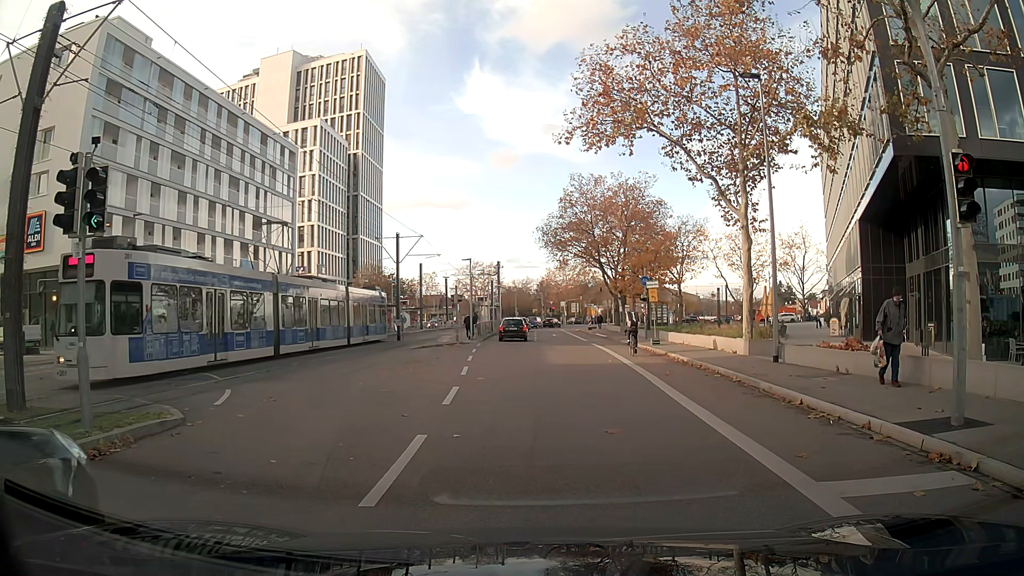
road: secondary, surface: asphalt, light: Day
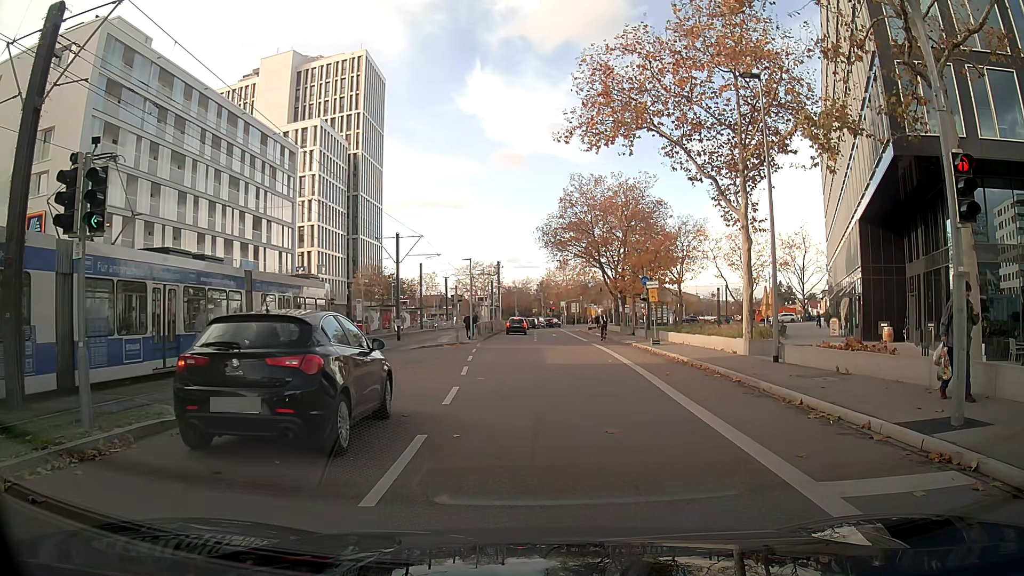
(0.0, 0.0) m; 0°
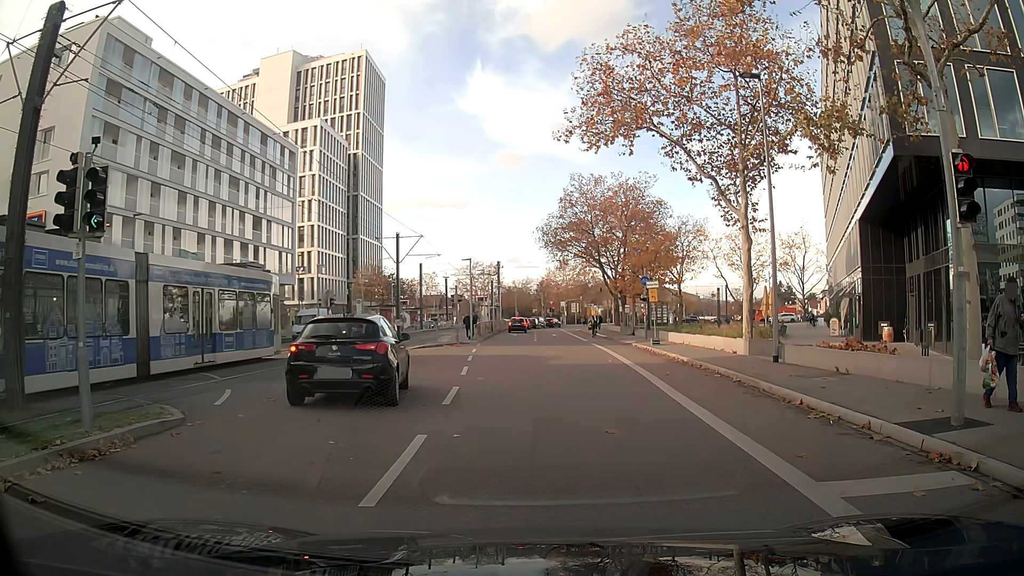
(0.0, 0.0) m; 0°
(0, +10) (0, +20) (0, +30) (0, +40) (0, +50) (-1, +60) (-1, +70) (0, +80) (0, +90) (+3, +100) m
